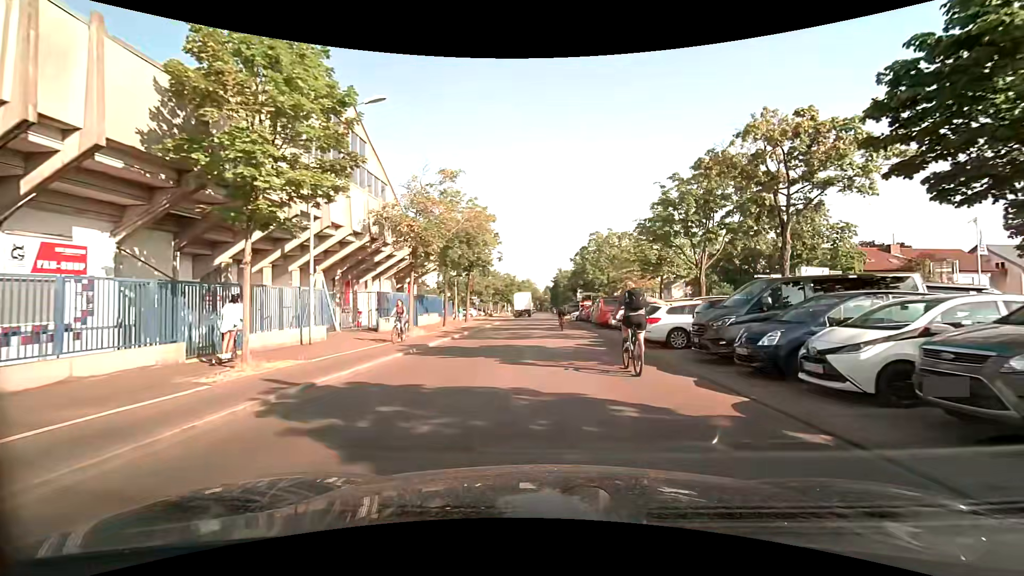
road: residential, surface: asphalt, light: Day
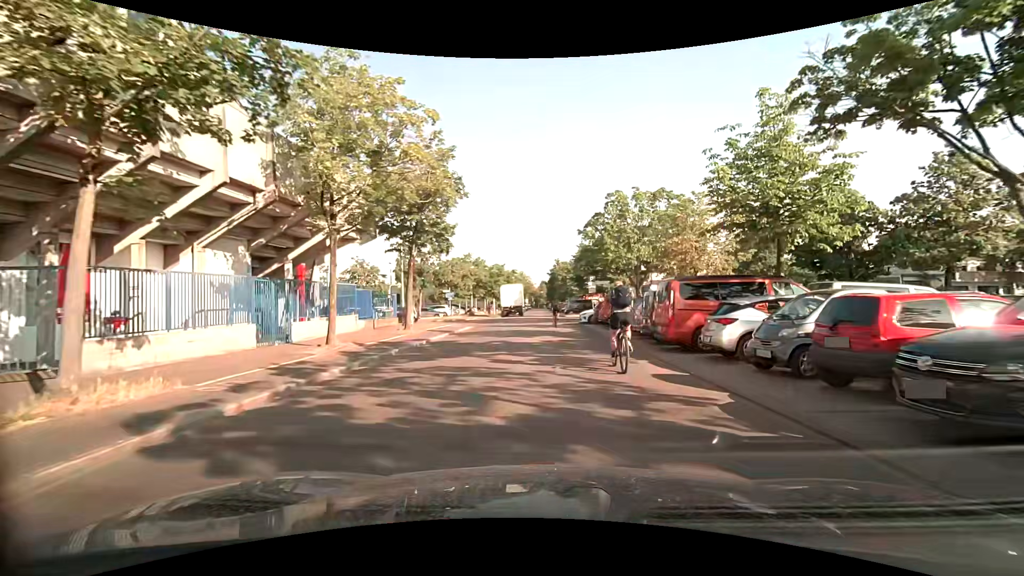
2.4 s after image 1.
(+0.3, +18.5) m; +1°
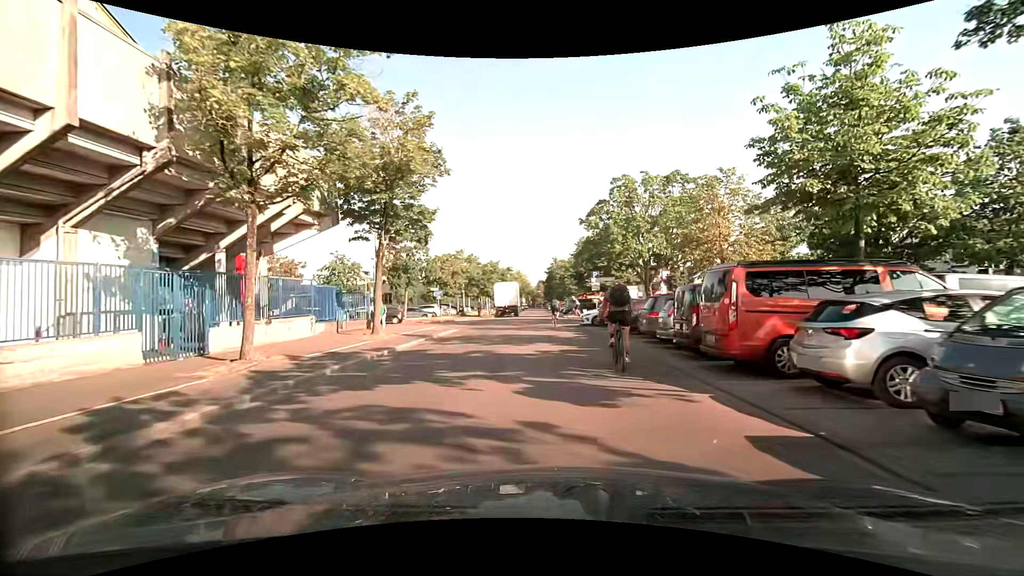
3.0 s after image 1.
(0.0, +4.6) m; +1°
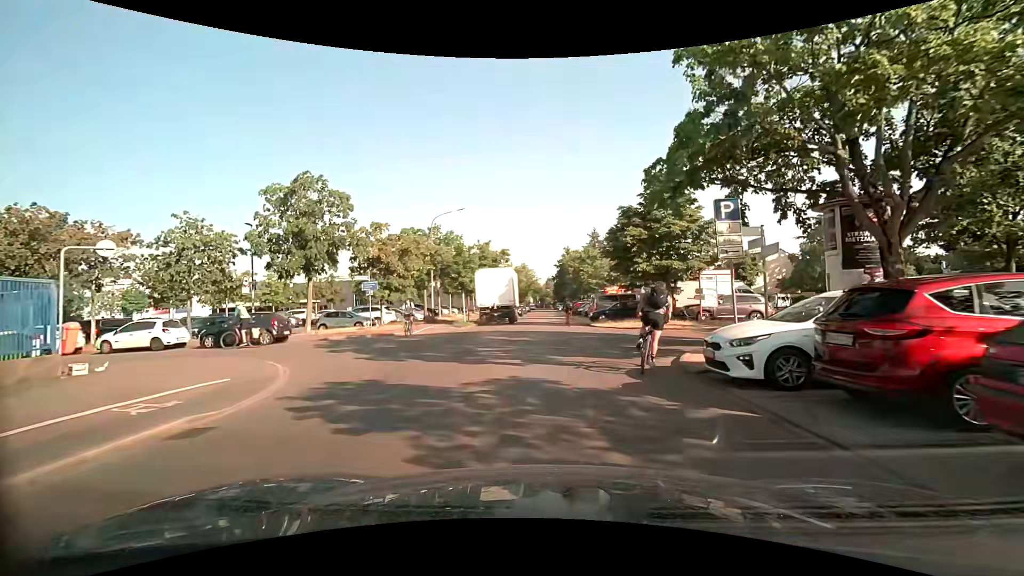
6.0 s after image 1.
(-0.4, +22.3) m; -1°
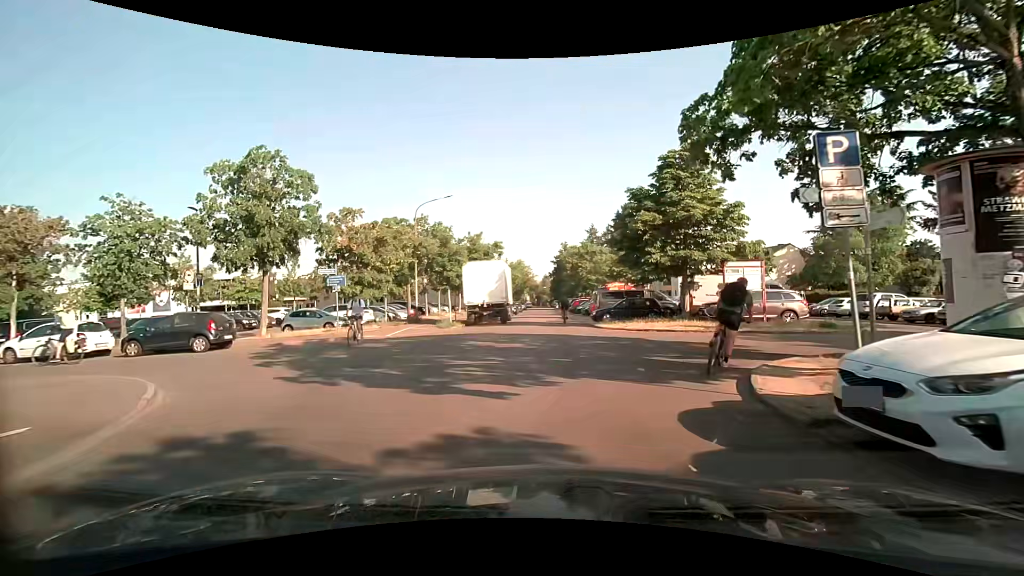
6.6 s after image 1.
(0.0, +4.0) m; 0°
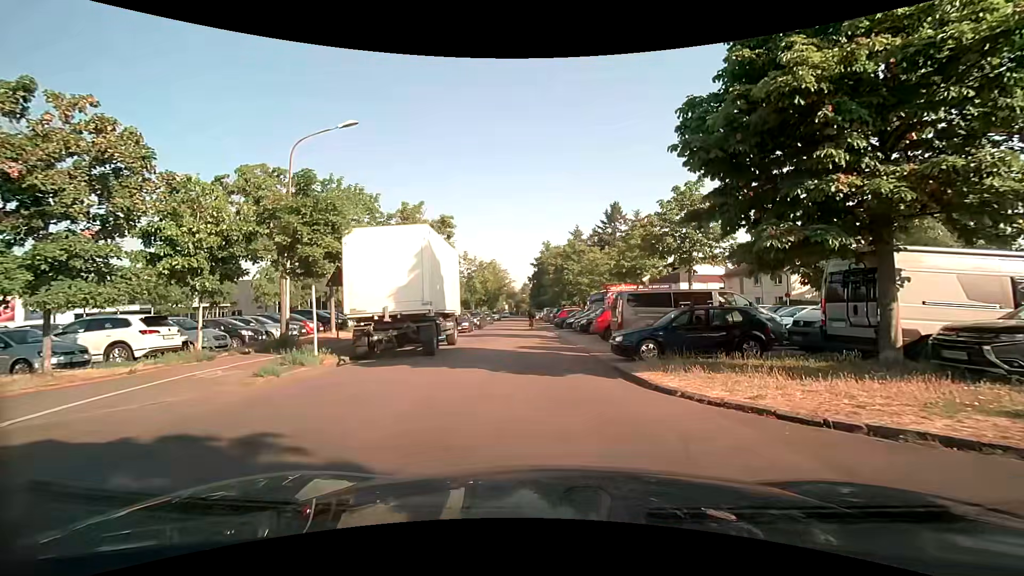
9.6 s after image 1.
(+0.5, +15.9) m; +3°
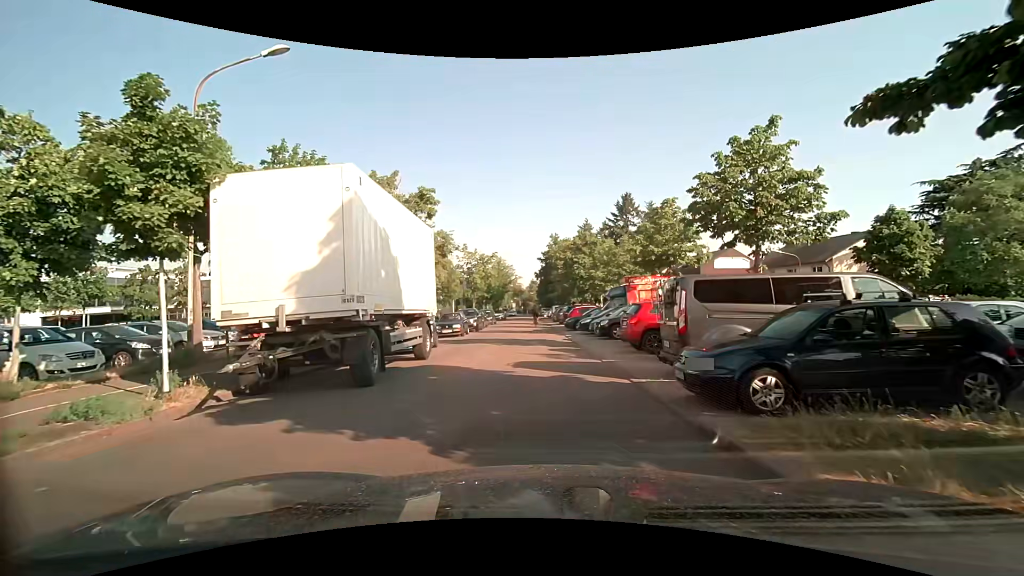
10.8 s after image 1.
(-0.1, +6.4) m; -2°
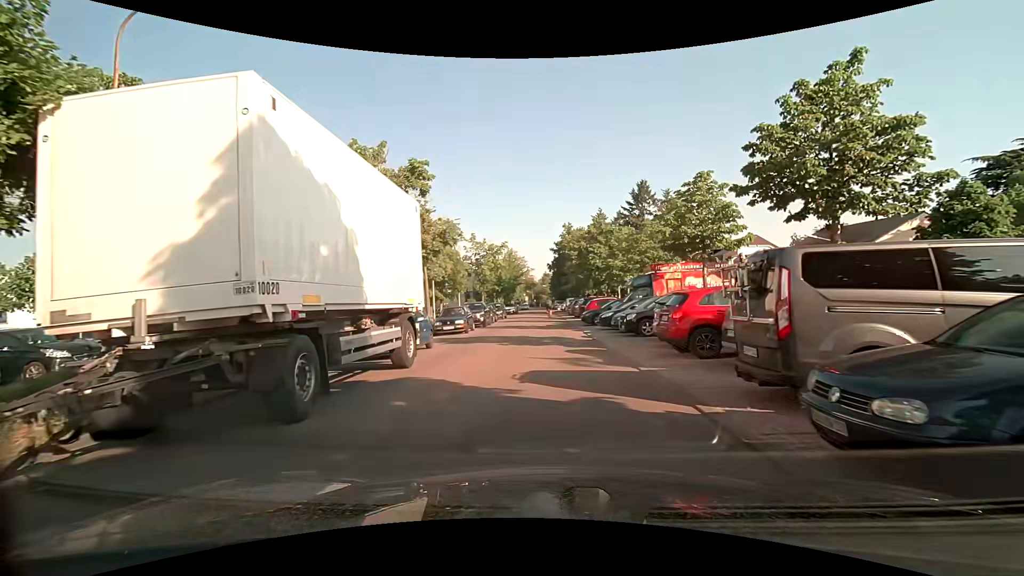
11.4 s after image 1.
(-0.1, +3.4) m; -2°
